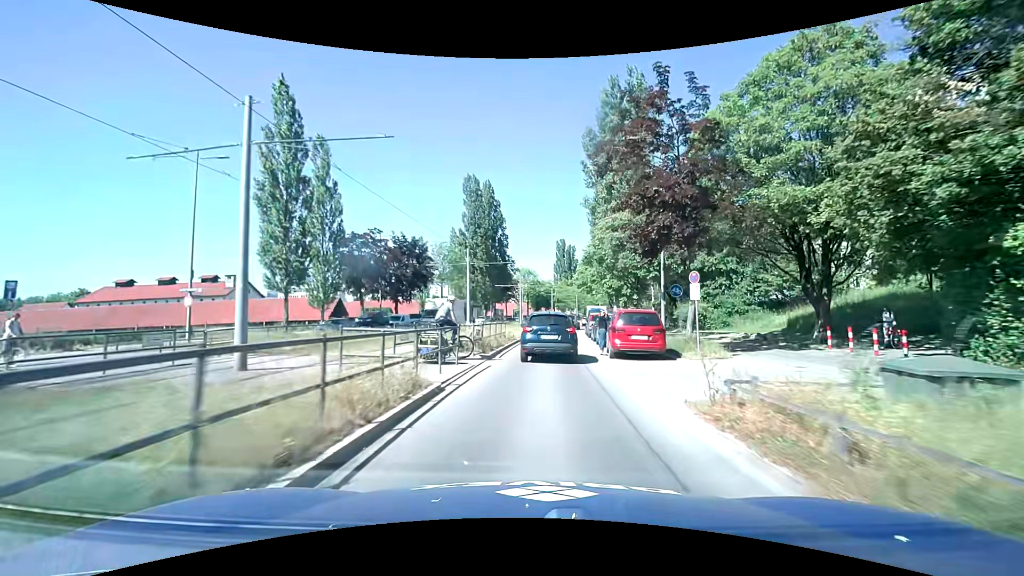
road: secondary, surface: asphalt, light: Day
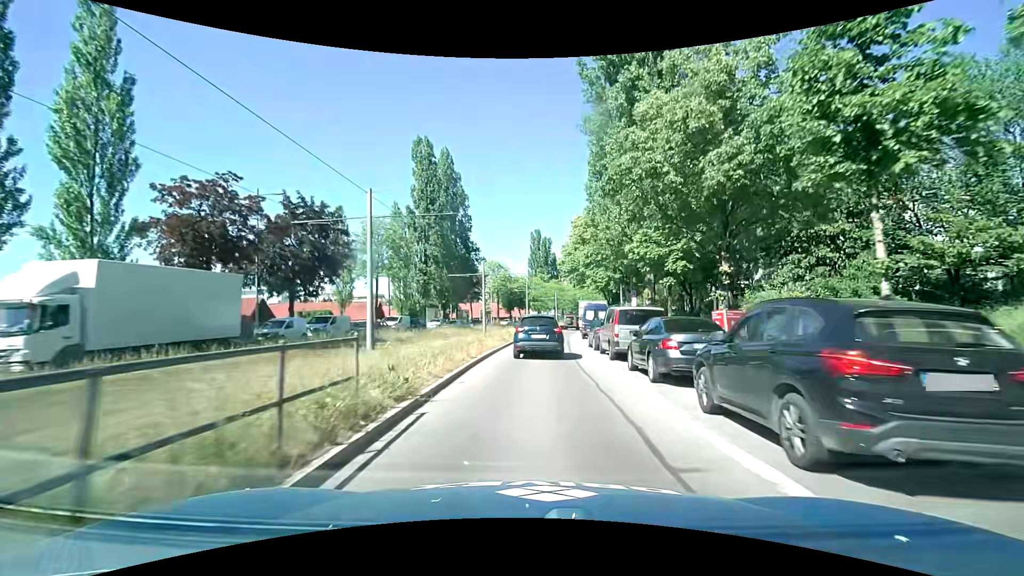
(+0.5, +19.7) m; +3°
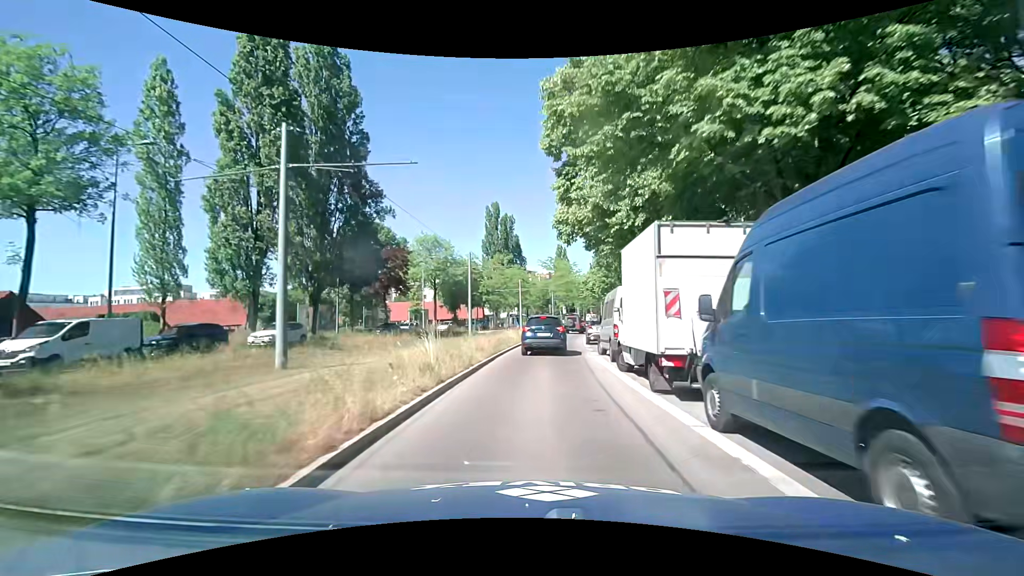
(+1.2, +34.7) m; +4°
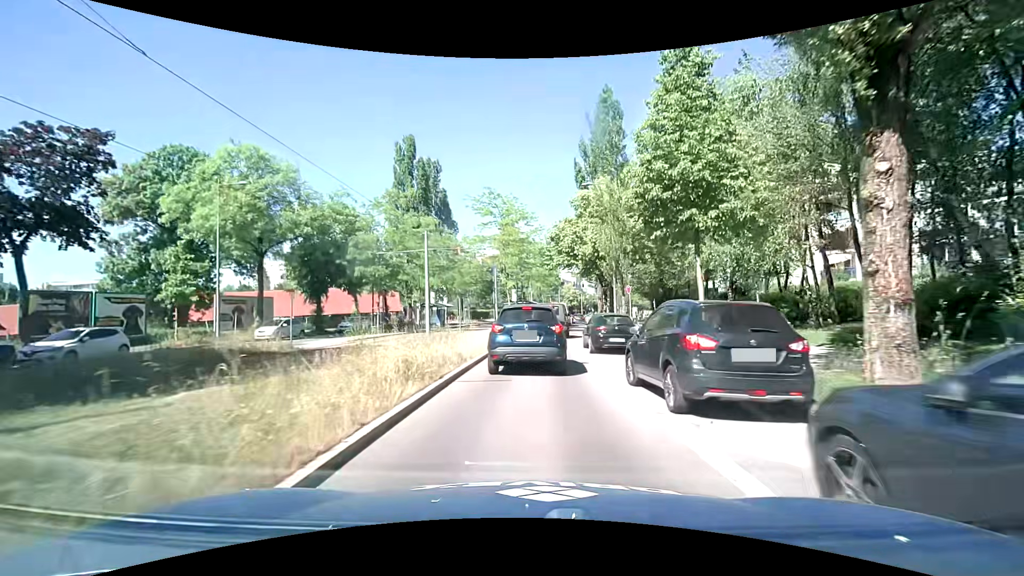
(+1.9, +34.3) m; +6°
